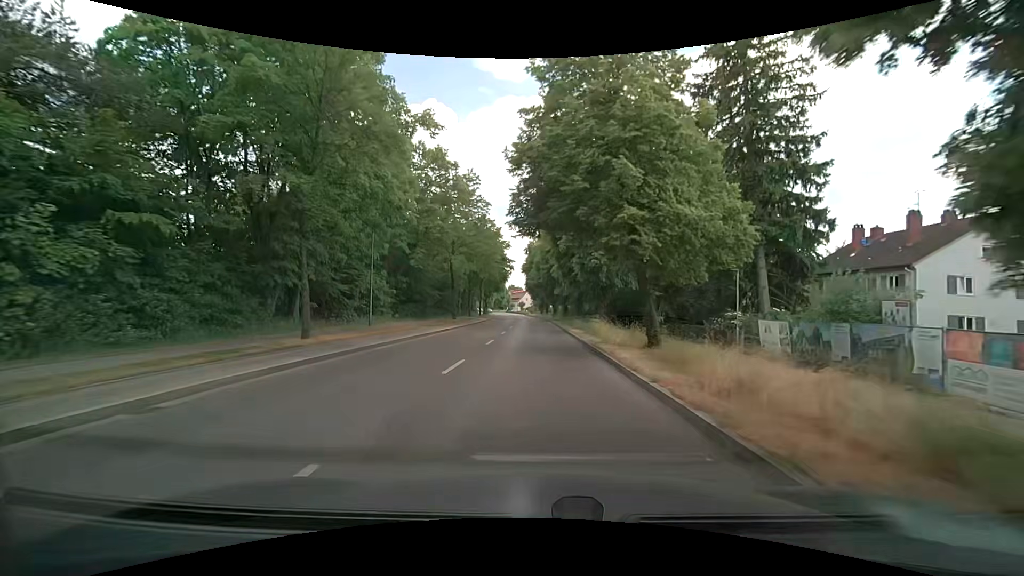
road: secondary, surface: asphalt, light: Day
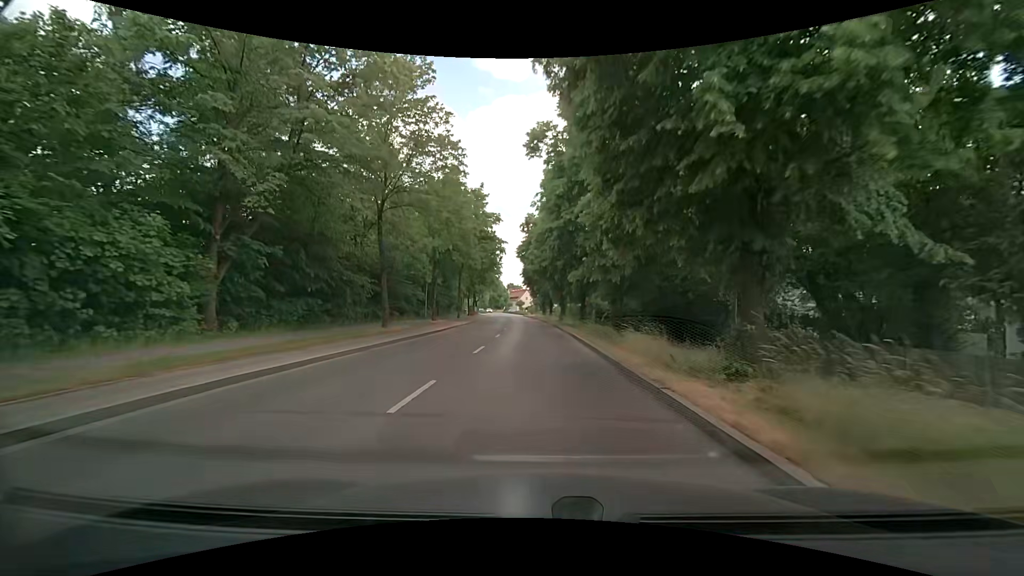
(-0.1, +22.0) m; -1°
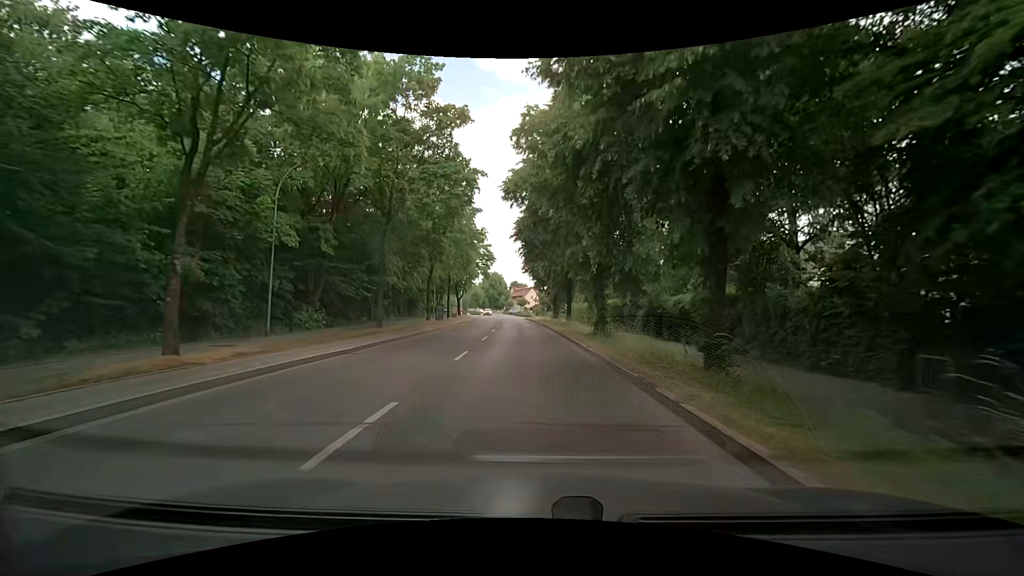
(+0.3, +29.3) m; +1°
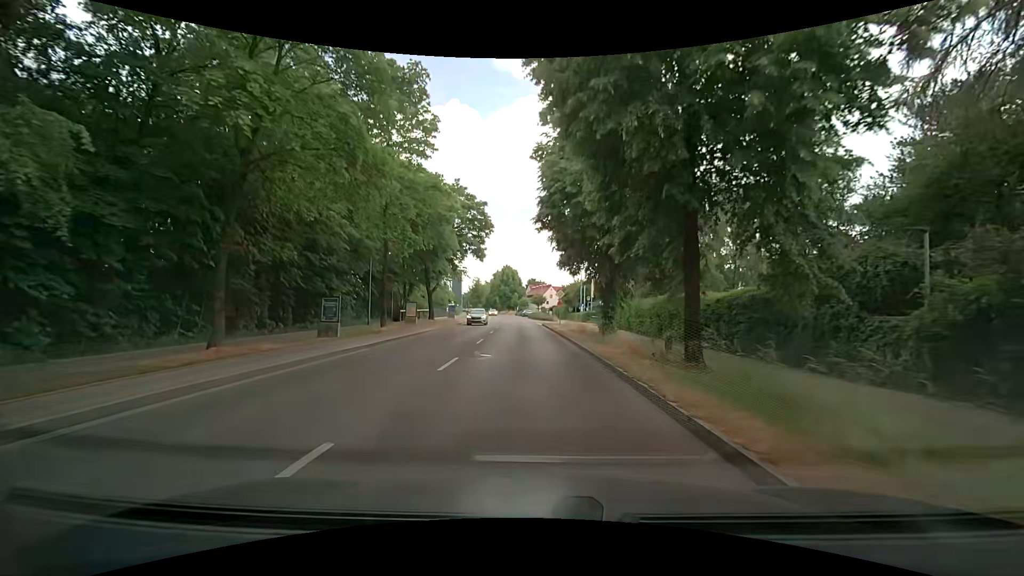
(-0.8, +29.3) m; -2°
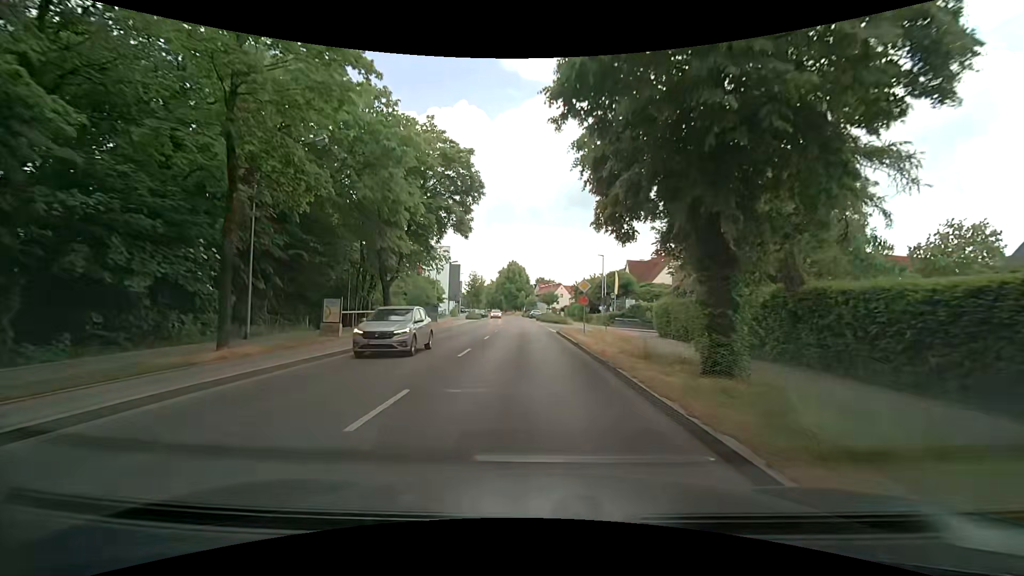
(-0.2, +14.6) m; -1°
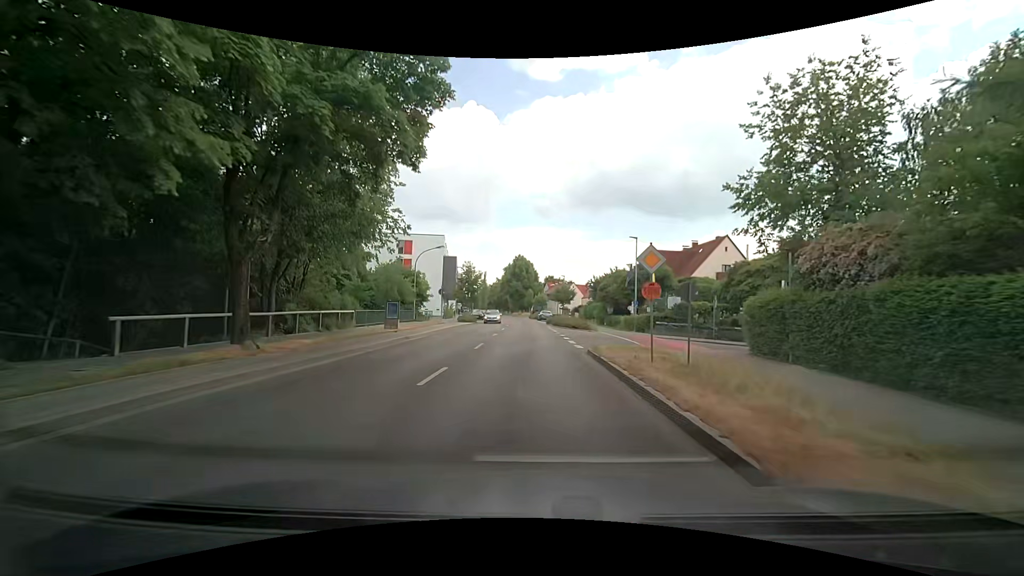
(-0.2, +14.6) m; -1°
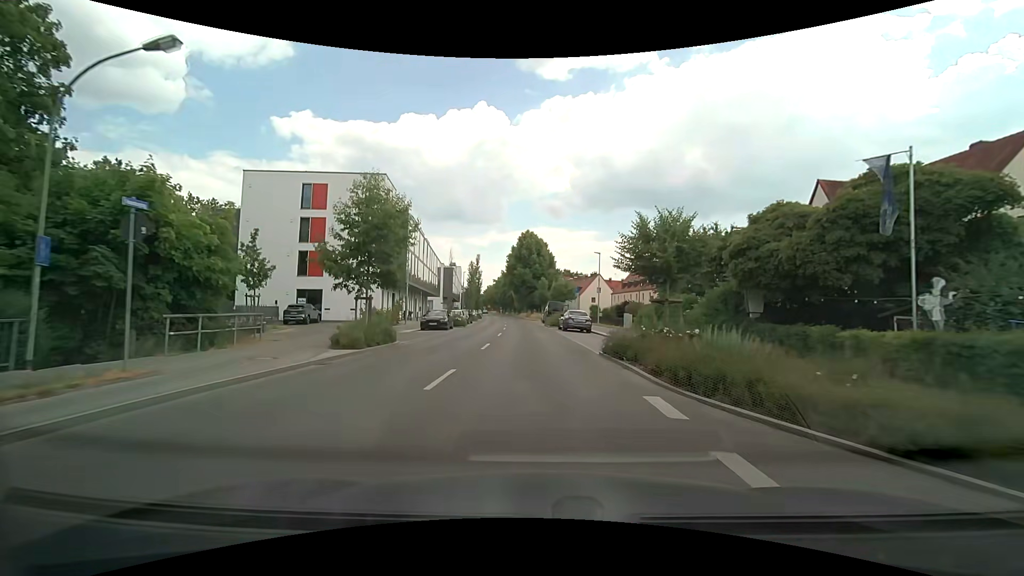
(-0.8, +36.6) m; -2°
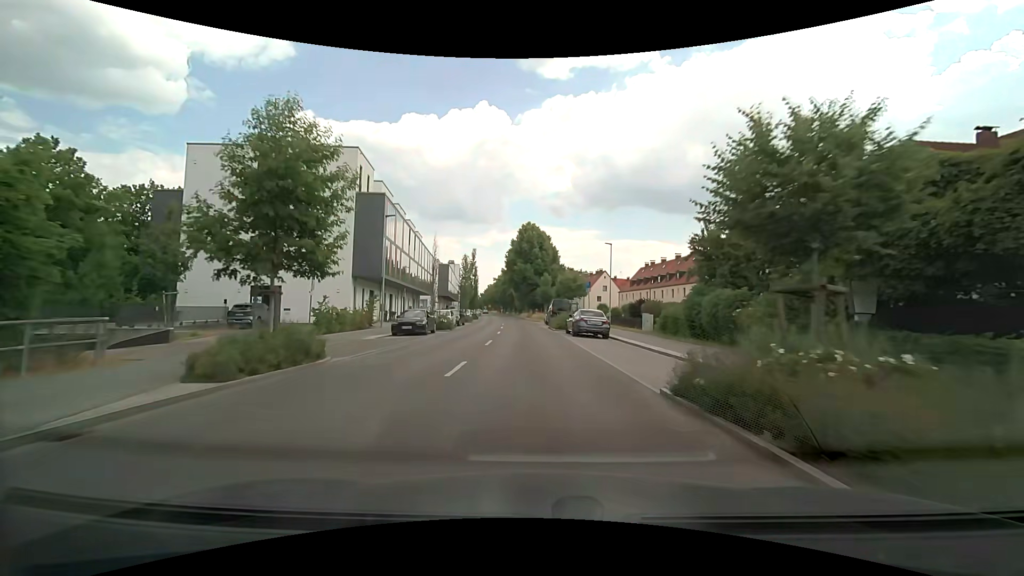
(0.0, +7.3) m; 0°
(0, +10) (0, +20) (-1, +30) (-1, +40) (-2, +50) (-2, +60) (-3, +70) (-4, +80) (-5, +90) (-6, +100) m
